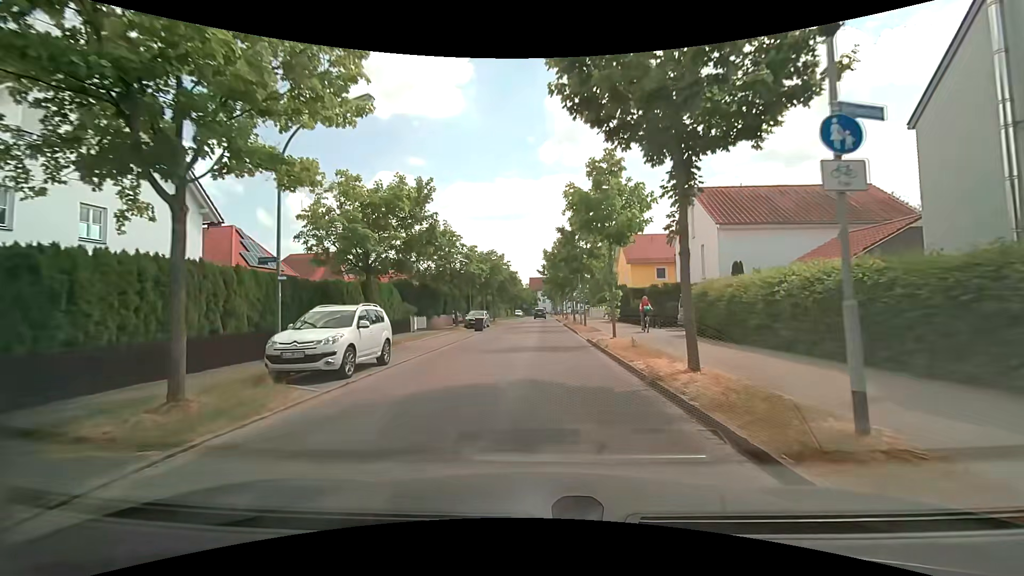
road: residential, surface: asphalt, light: Day
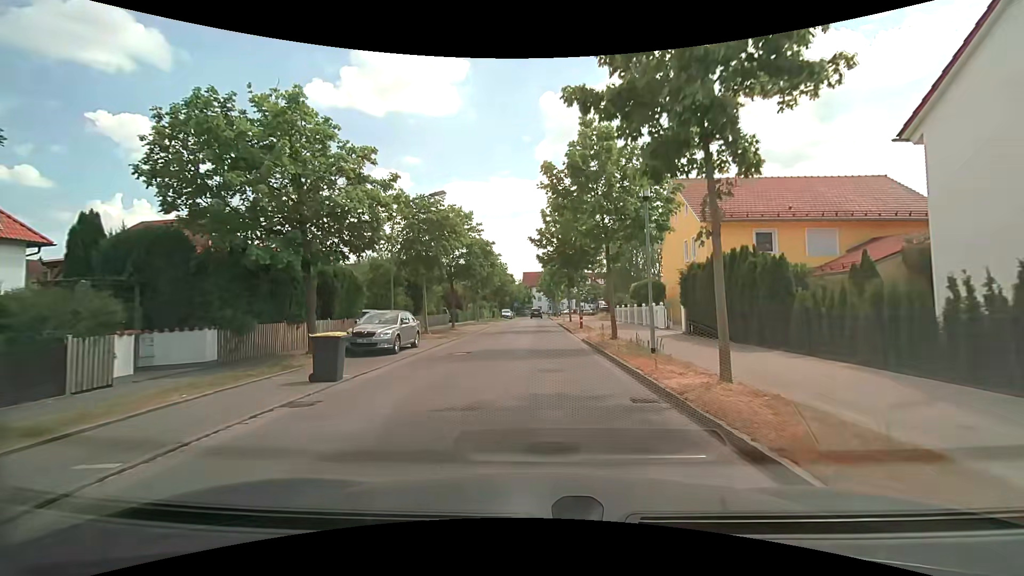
(+0.2, +24.8) m; +1°
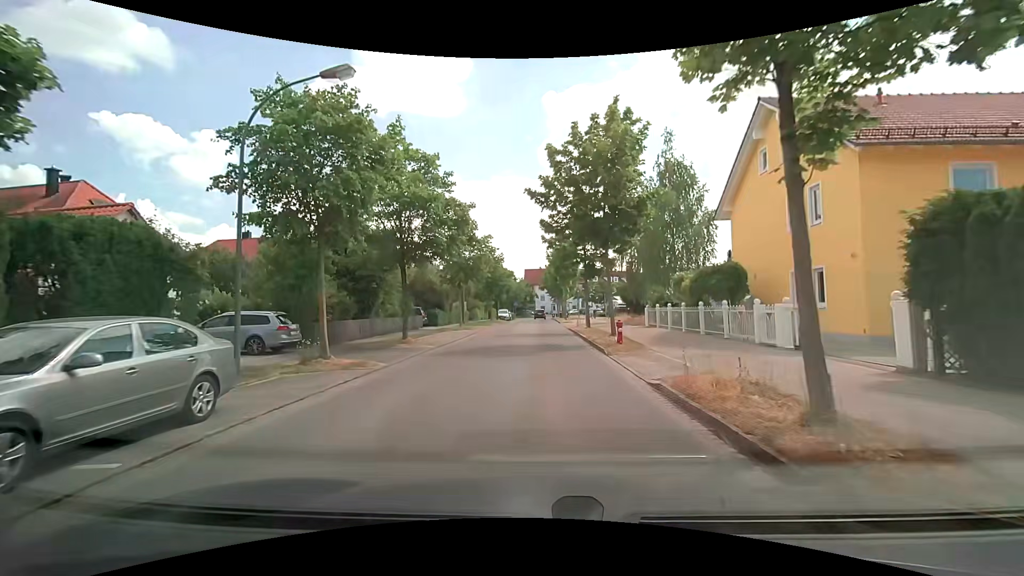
(0.0, +12.6) m; 0°
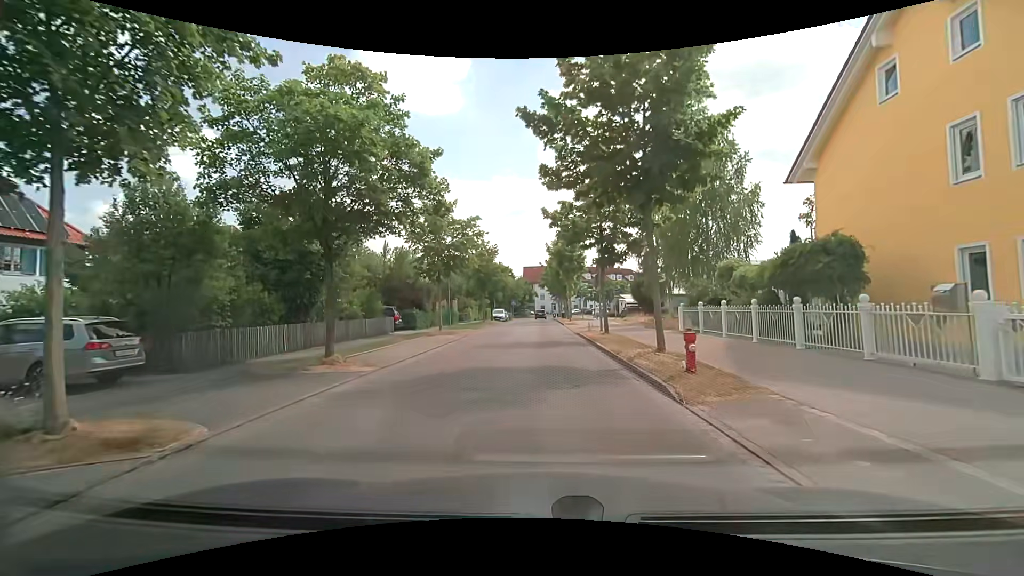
(0.0, +7.4) m; -1°
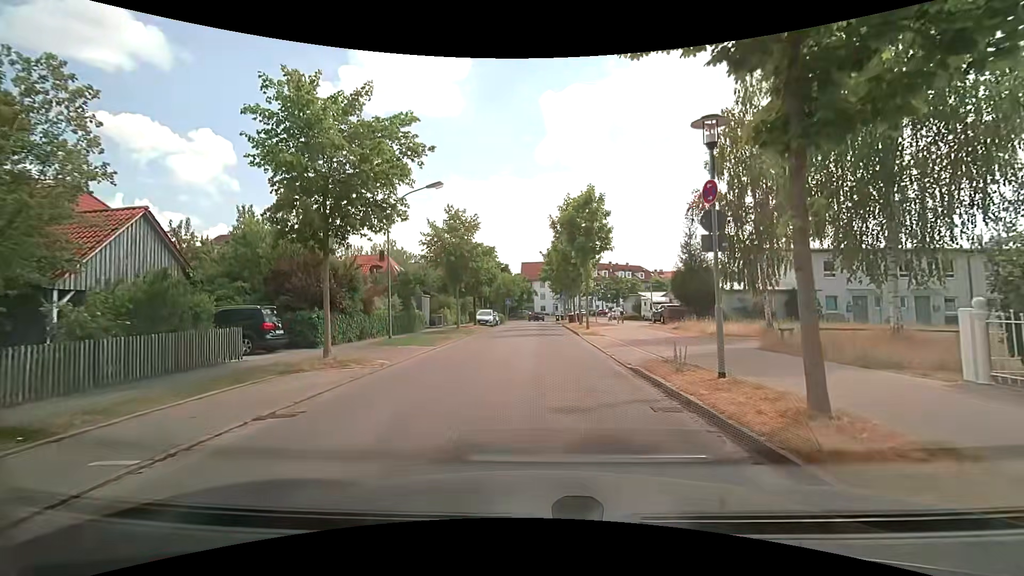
(+0.1, +15.6) m; 0°
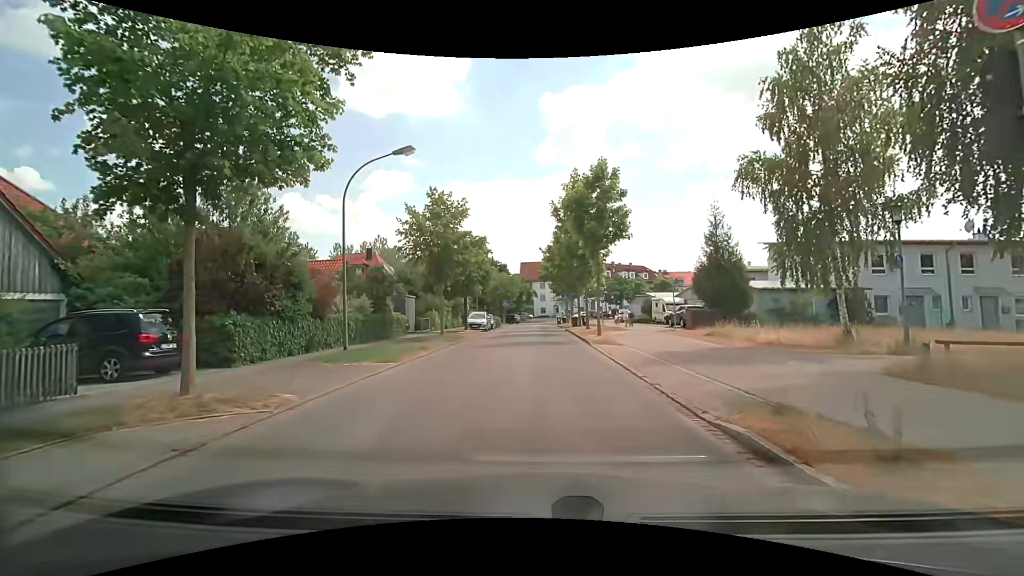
(0.0, +5.4) m; 0°
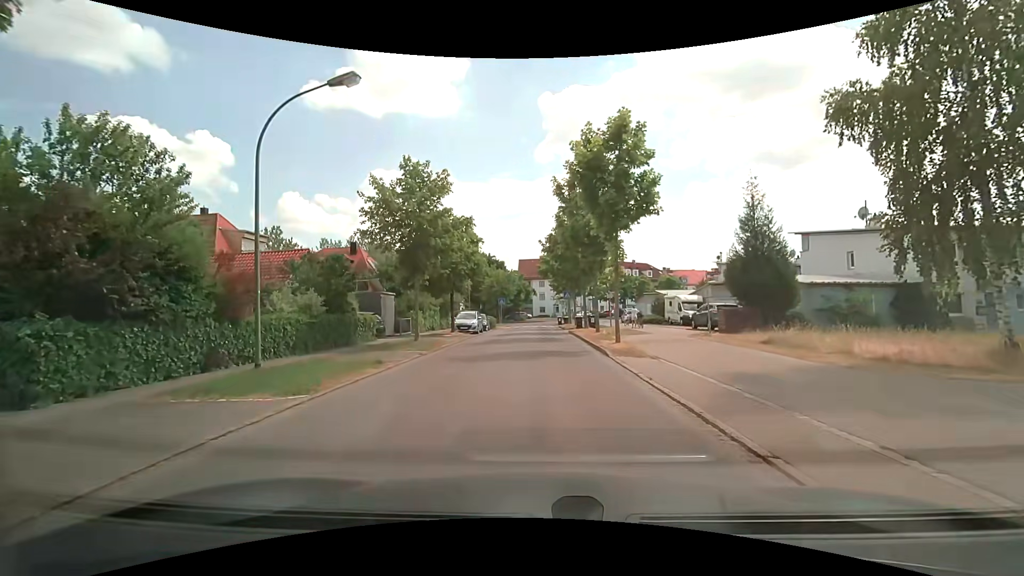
(0.0, +5.6) m; -1°
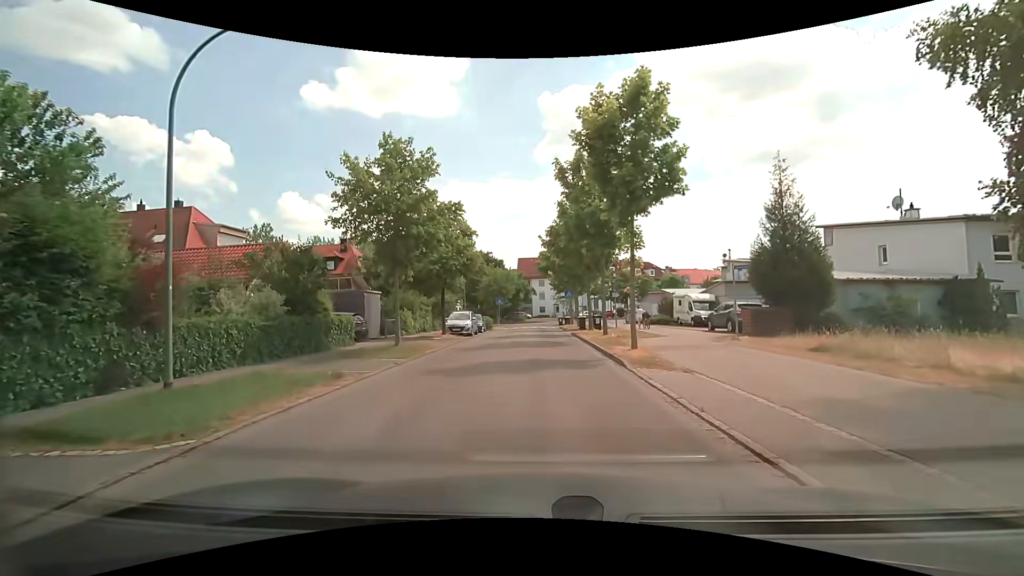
(0.0, +3.0) m; 0°
(0, +10) (0, +20) (0, +30) (0, +40) (0, +50) (+1, +60) (+1, +70) (+3, +80) (+10, +87) (+18, +93) m
